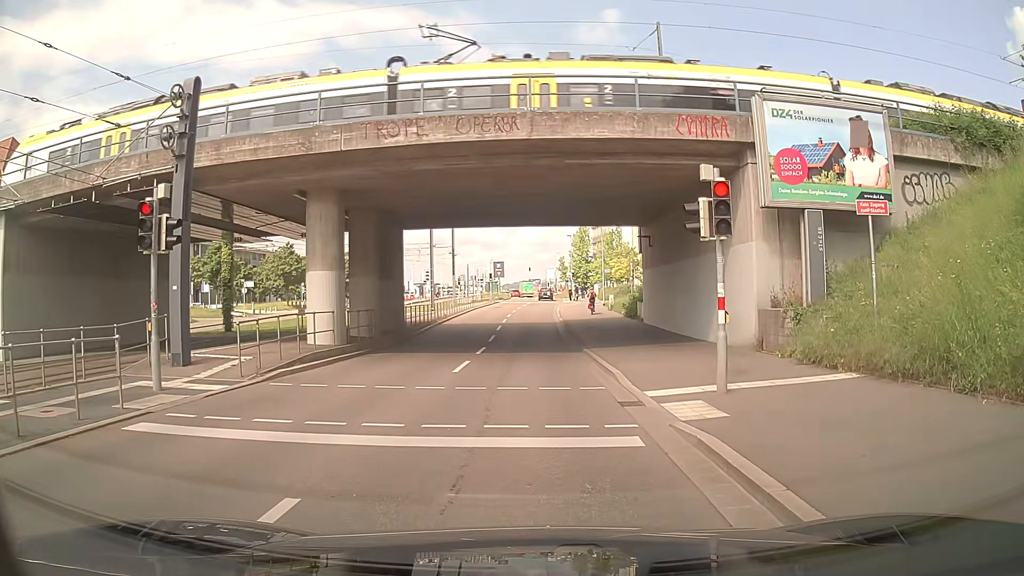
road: secondary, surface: asphalt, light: Day
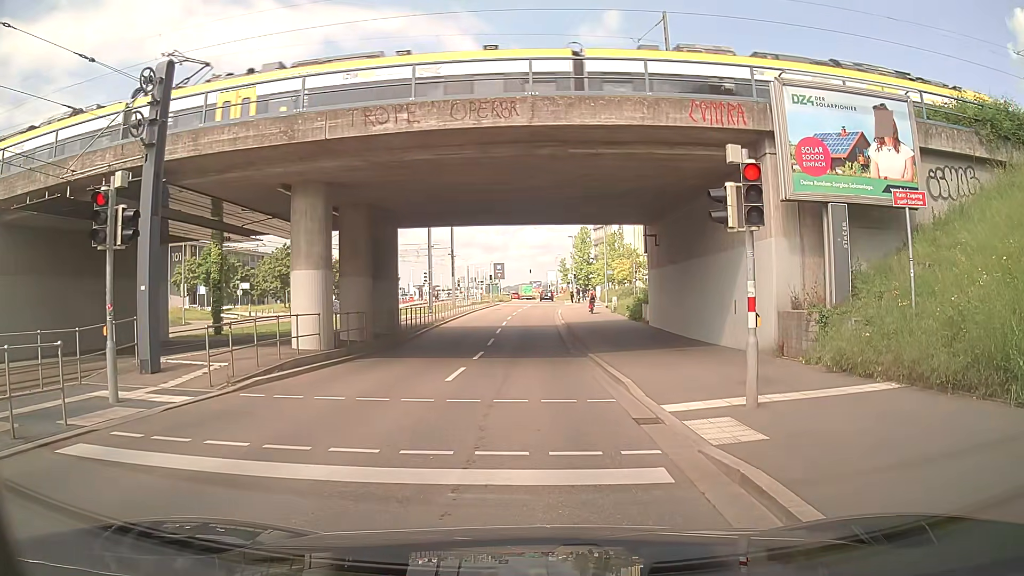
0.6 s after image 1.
(0.0, +1.3) m; -1°
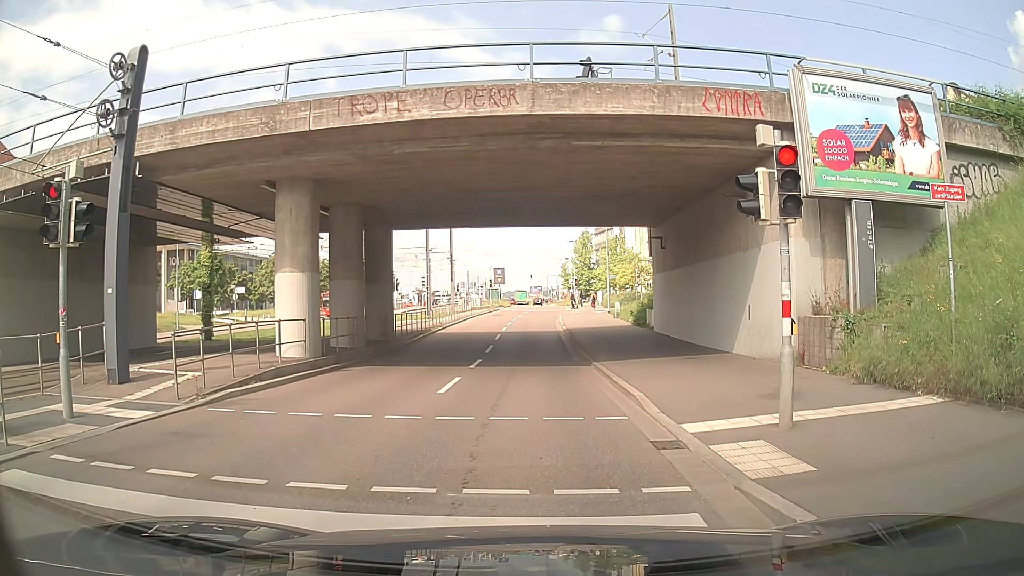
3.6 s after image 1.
(0.0, +1.2) m; 0°
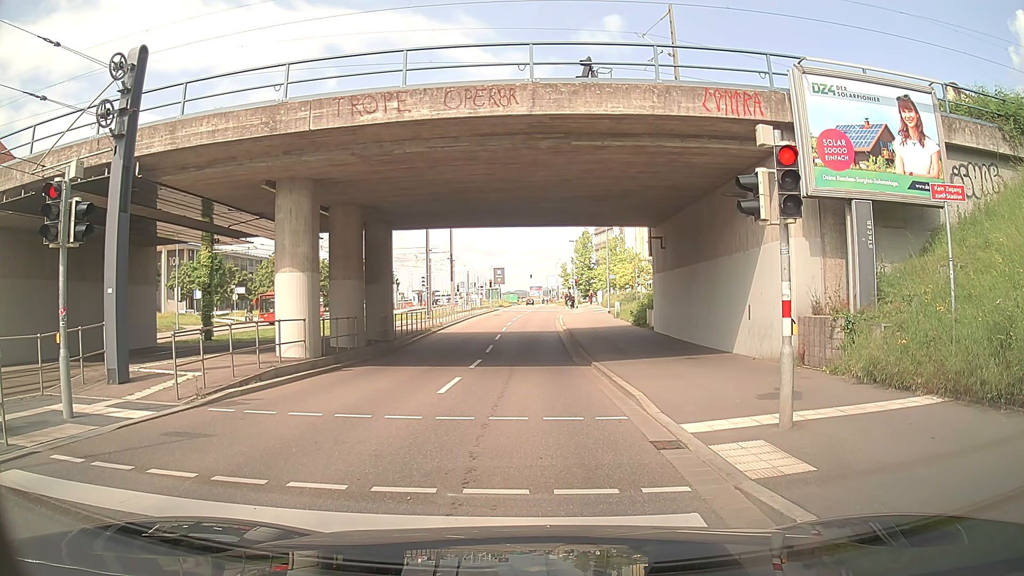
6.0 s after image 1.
(0.0, 0.0) m; 0°
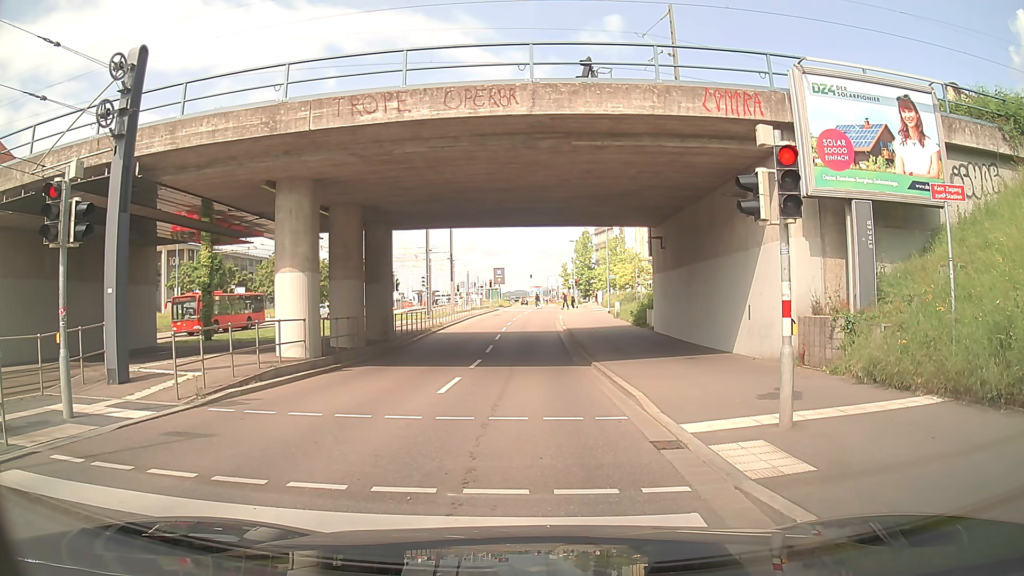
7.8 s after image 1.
(0.0, 0.0) m; 0°
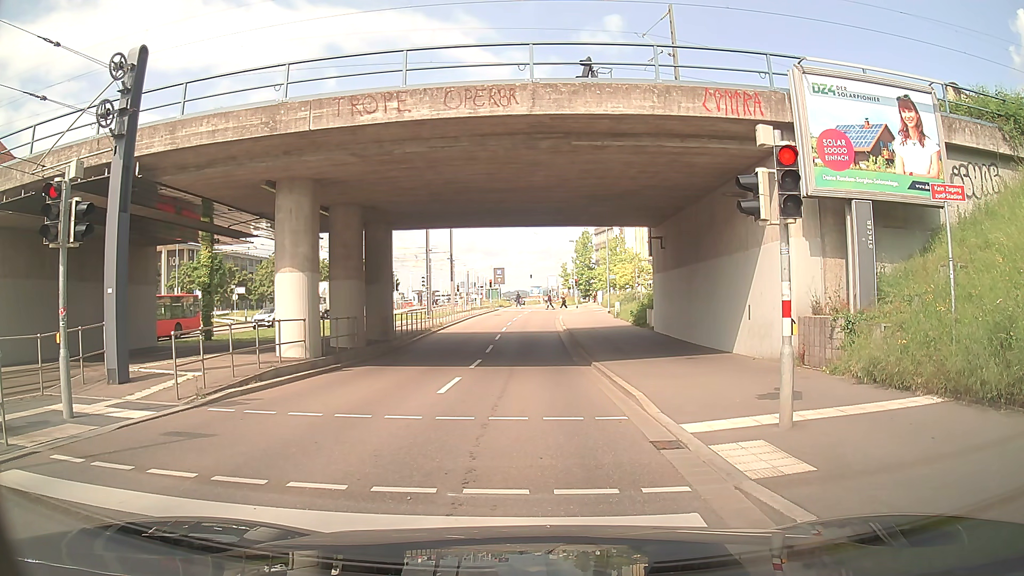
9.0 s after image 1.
(0.0, 0.0) m; 0°
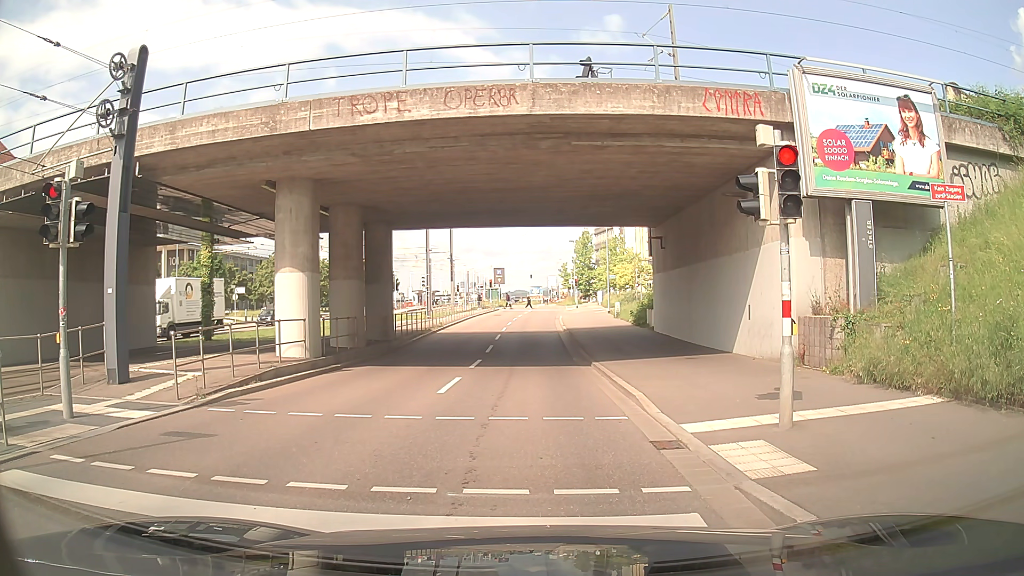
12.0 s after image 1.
(0.0, 0.0) m; 0°
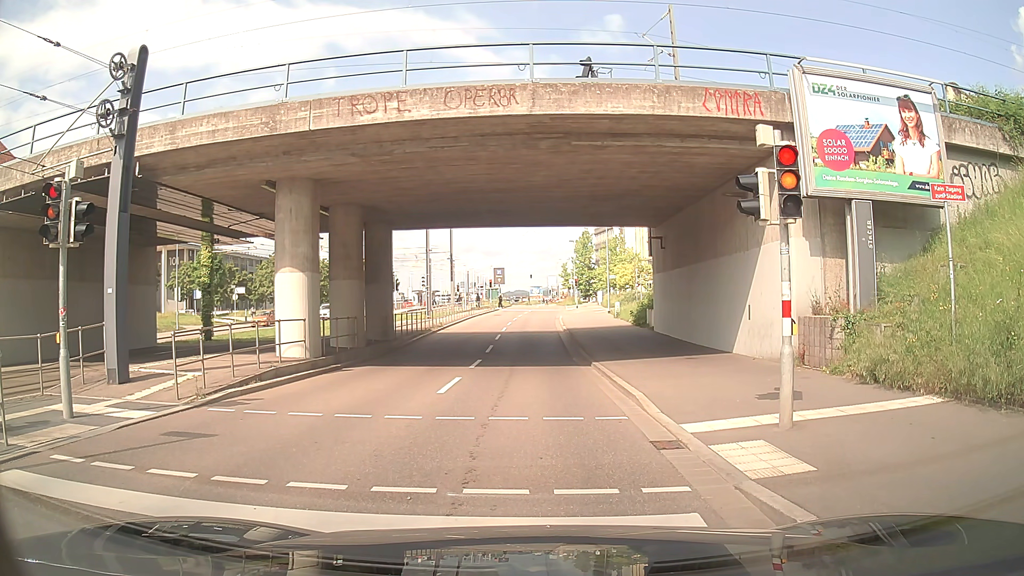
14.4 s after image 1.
(0.0, 0.0) m; 0°
(0, +10) (0, +20) (0, +30) (-1, +40) (0, +50) (+1, +60) (+1, +70) (+2, +80) (+2, +90) (+2, +100) m
